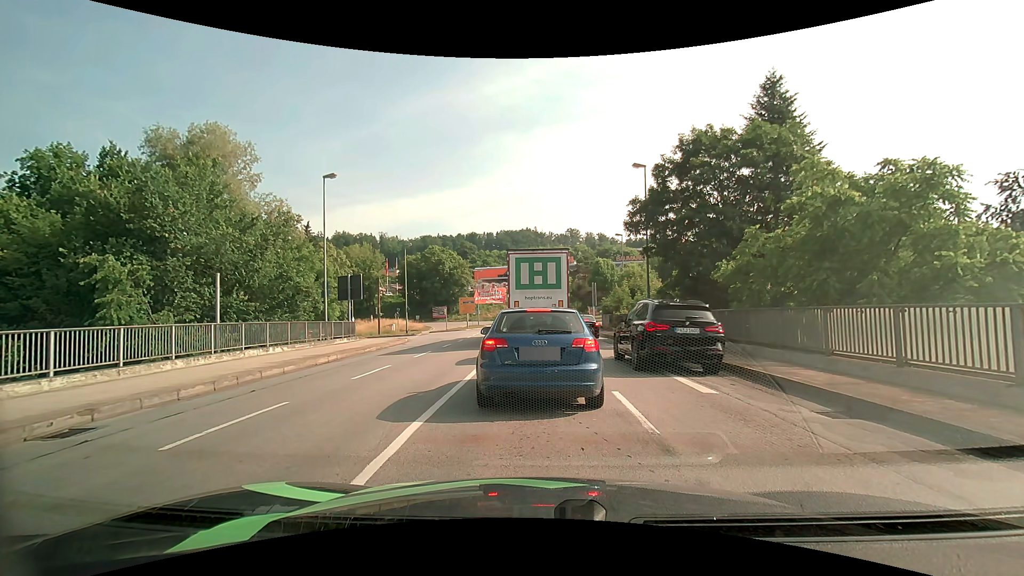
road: primary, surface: asphalt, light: Day
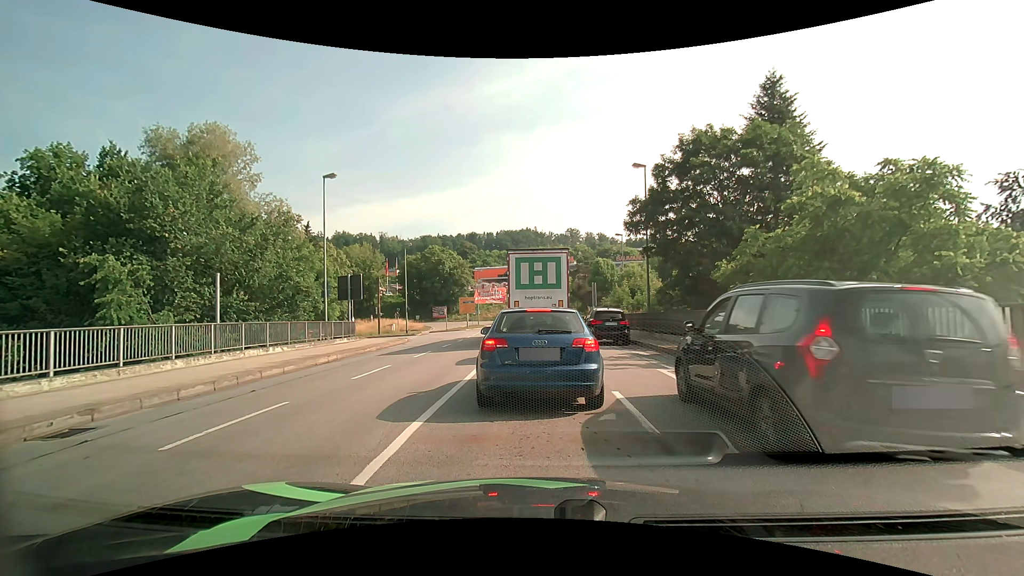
(0.0, 0.0) m; 0°
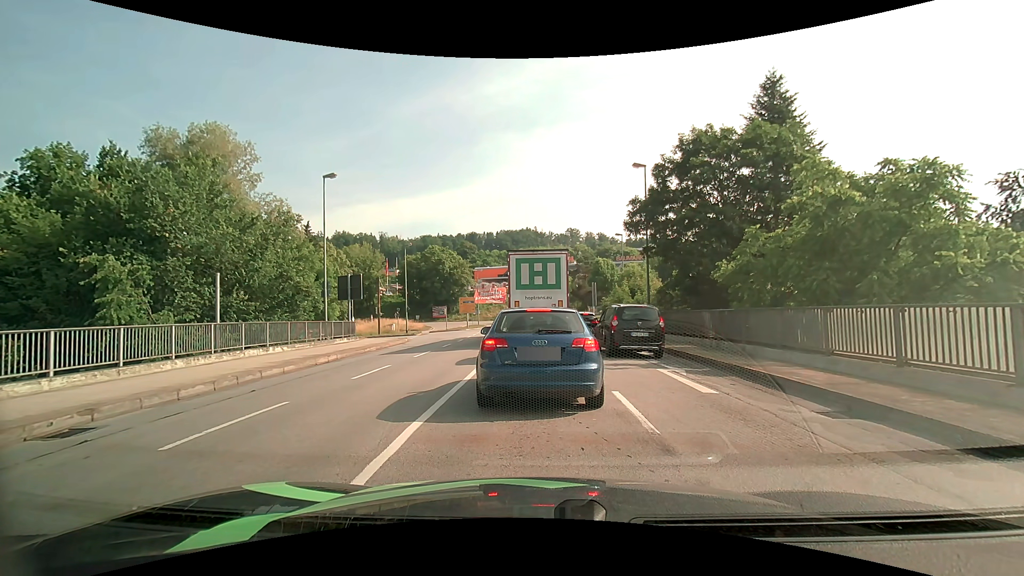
(0.0, 0.0) m; 0°
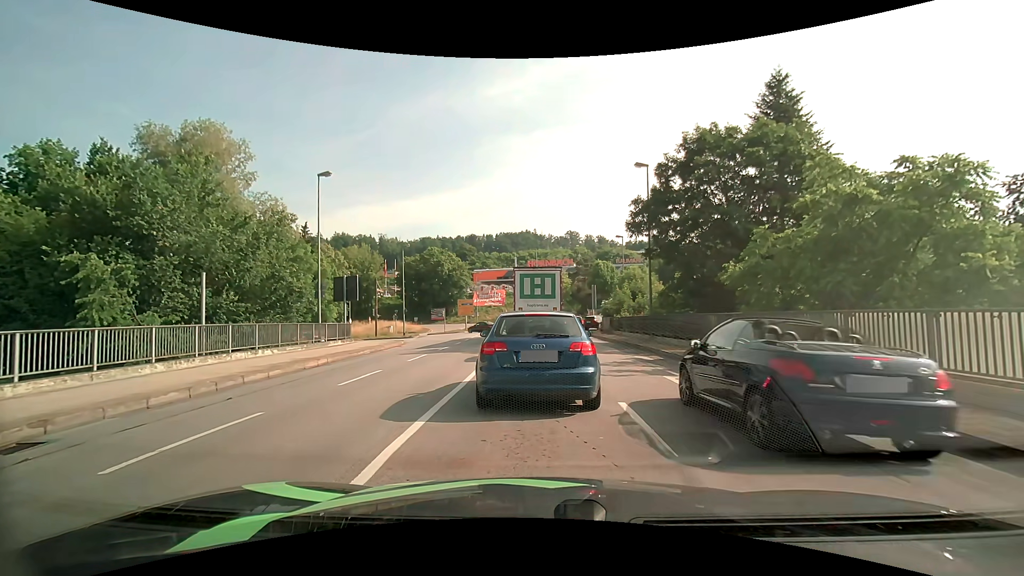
(0.0, +0.7) m; 0°
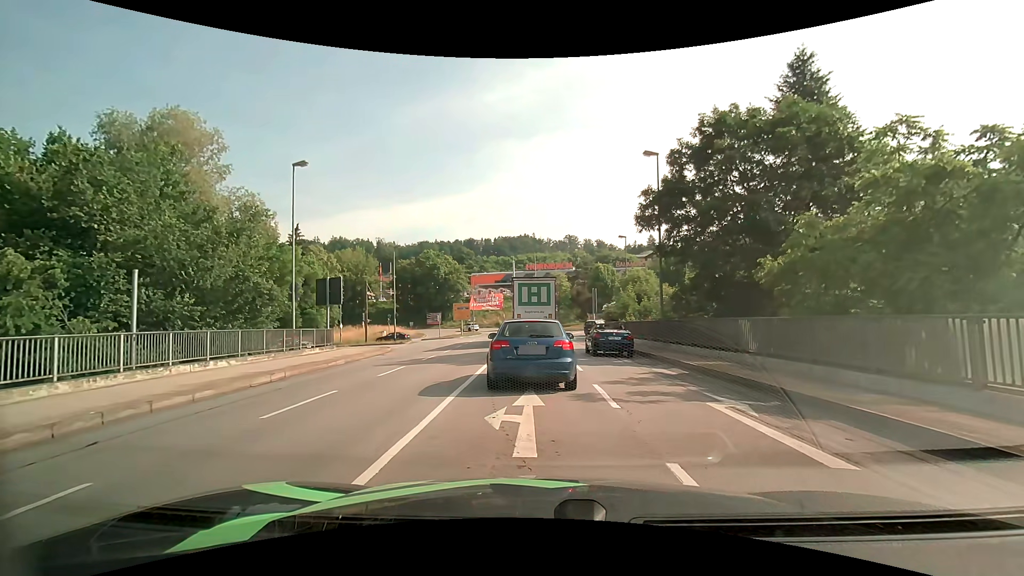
(+0.1, +3.1) m; +2°
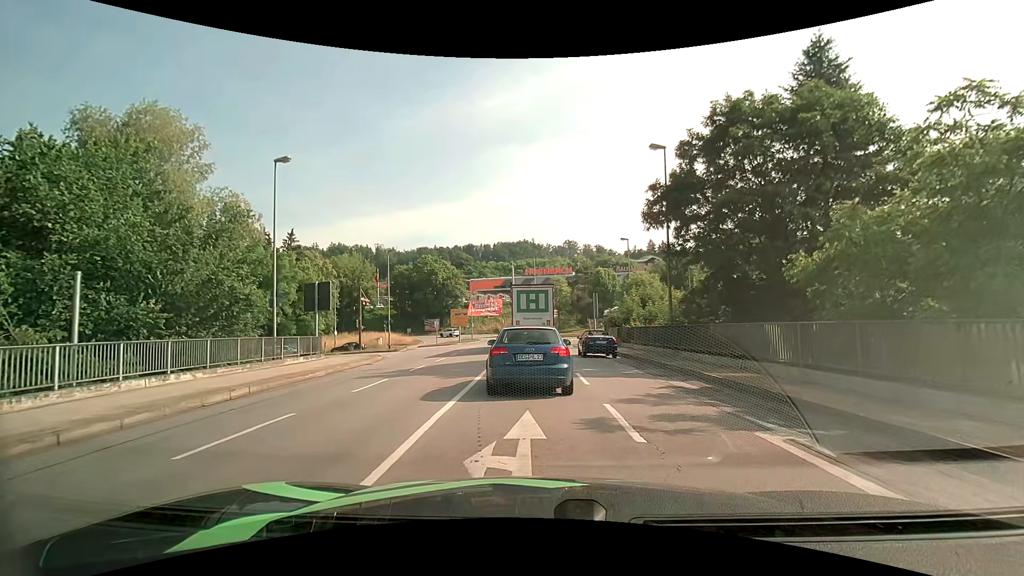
(0.0, +1.9) m; +1°
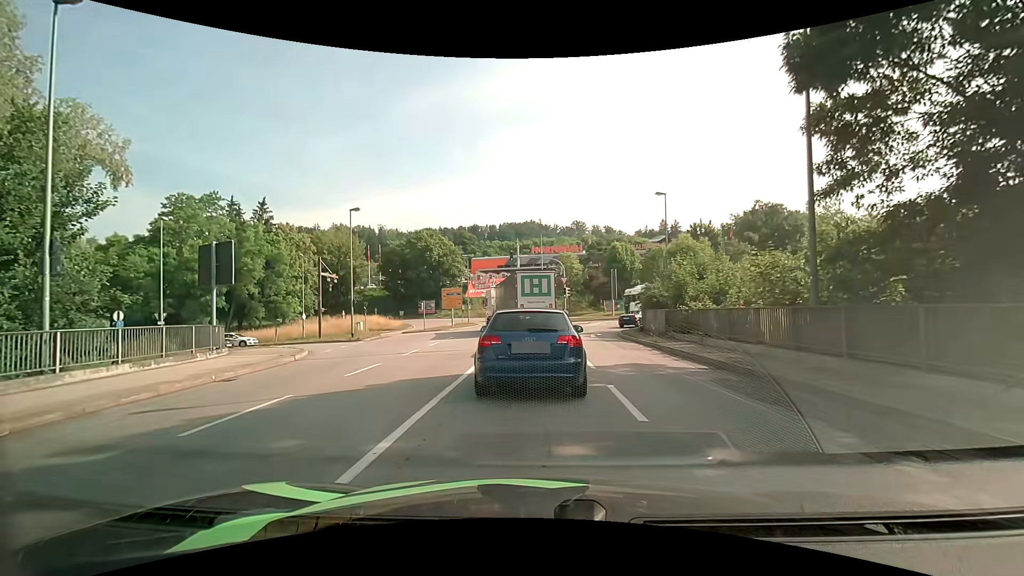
(-0.2, +11.9) m; -2°
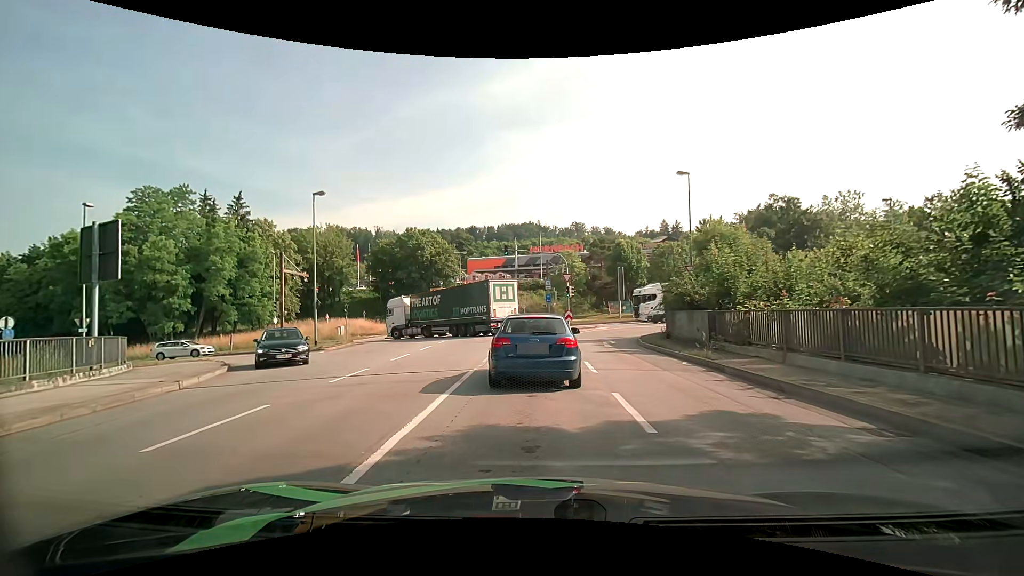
(+0.1, +6.1) m; 0°
(0, +10) (0, +20) (0, +30) (-2, +40) (-10, +46) (-19, +49) (-29, +49) (-39, +48) (-49, +47) (-59, +46) m
